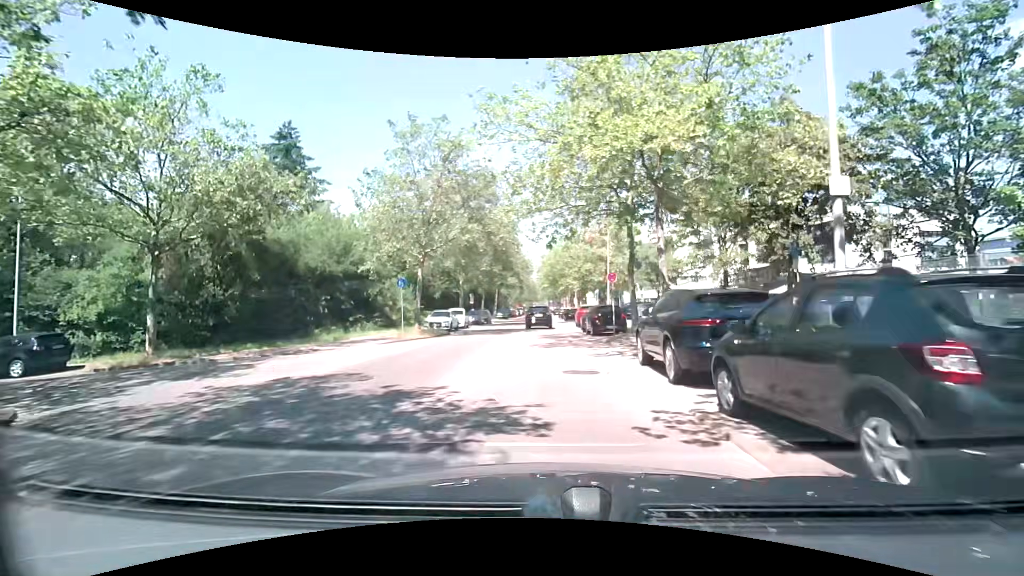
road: tertiary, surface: asphalt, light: Day
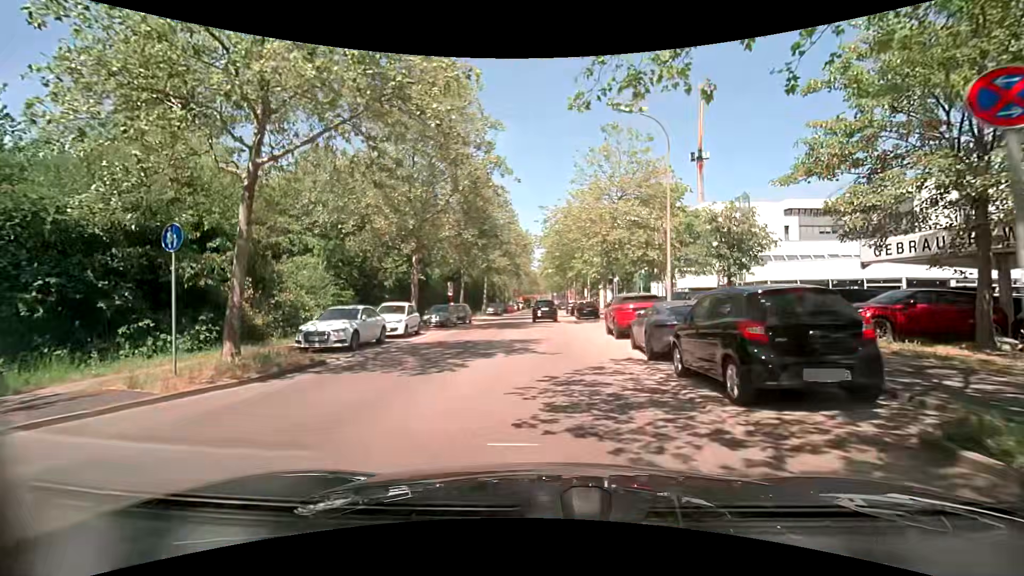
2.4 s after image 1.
(-0.2, +17.4) m; 0°
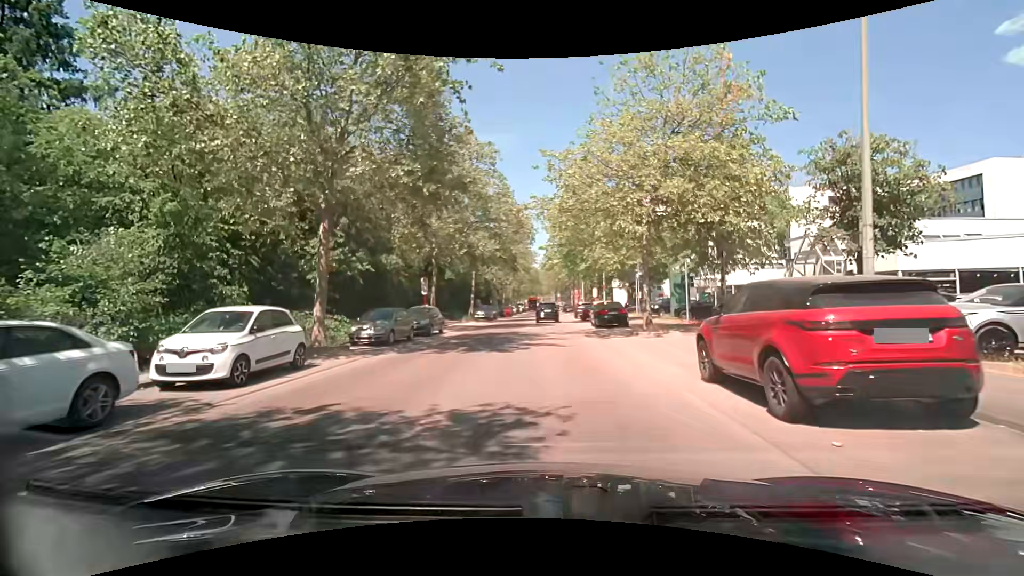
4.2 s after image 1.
(-0.1, +12.2) m; 0°
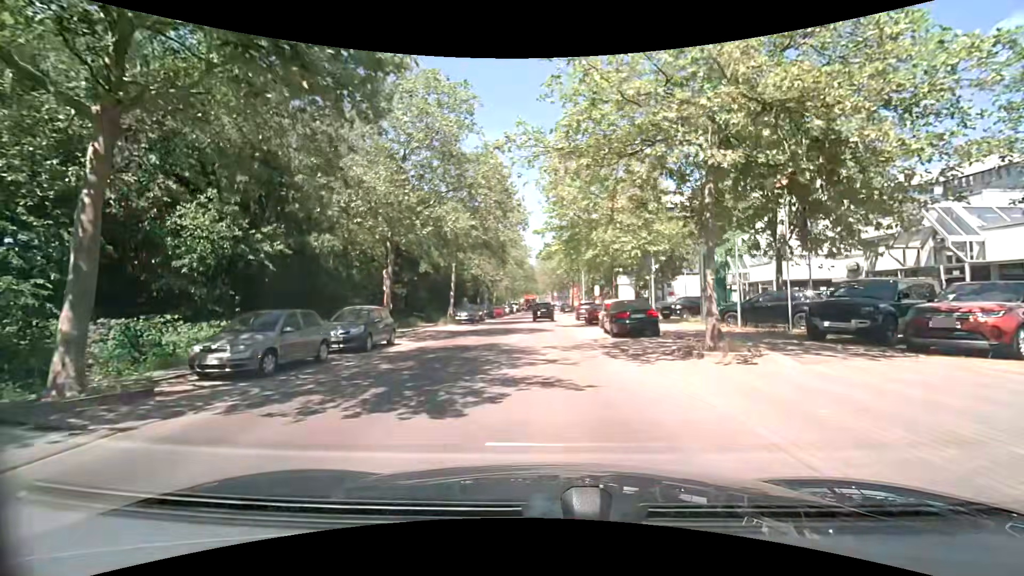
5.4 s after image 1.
(-0.1, +8.3) m; 0°
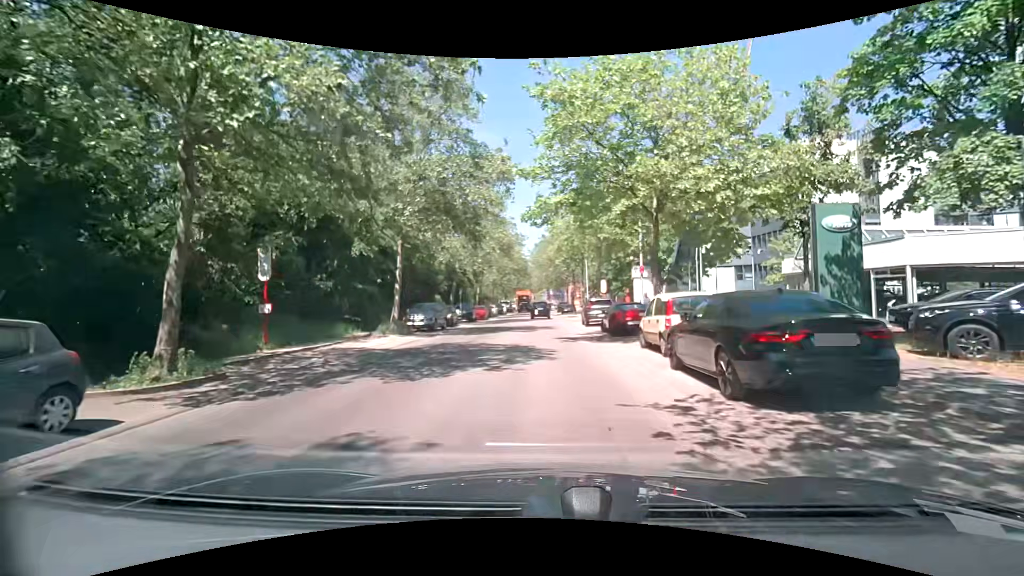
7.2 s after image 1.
(+0.1, +13.0) m; -1°
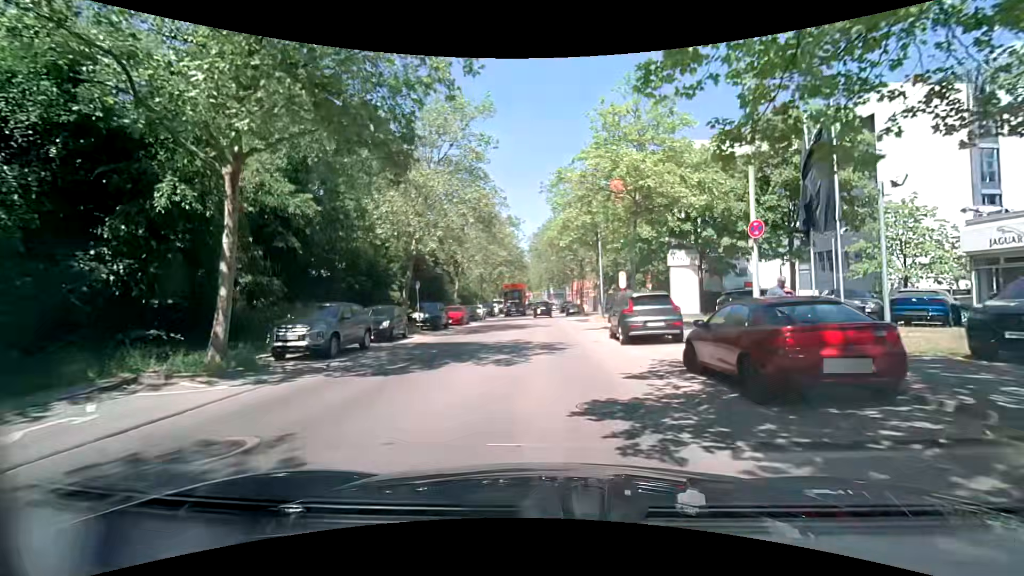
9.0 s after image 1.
(+0.2, +13.4) m; 0°
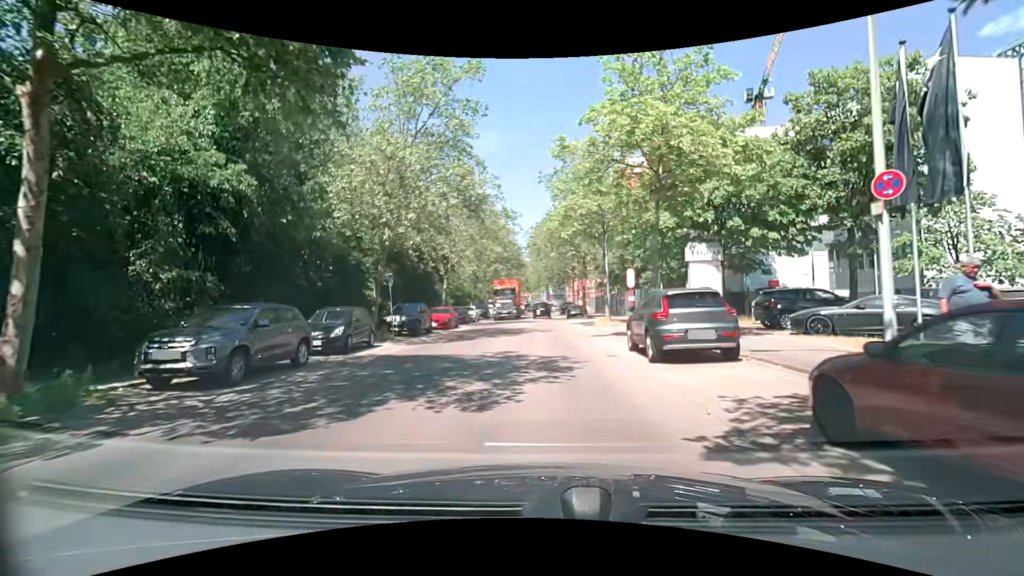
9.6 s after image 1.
(0.0, +4.5) m; +1°
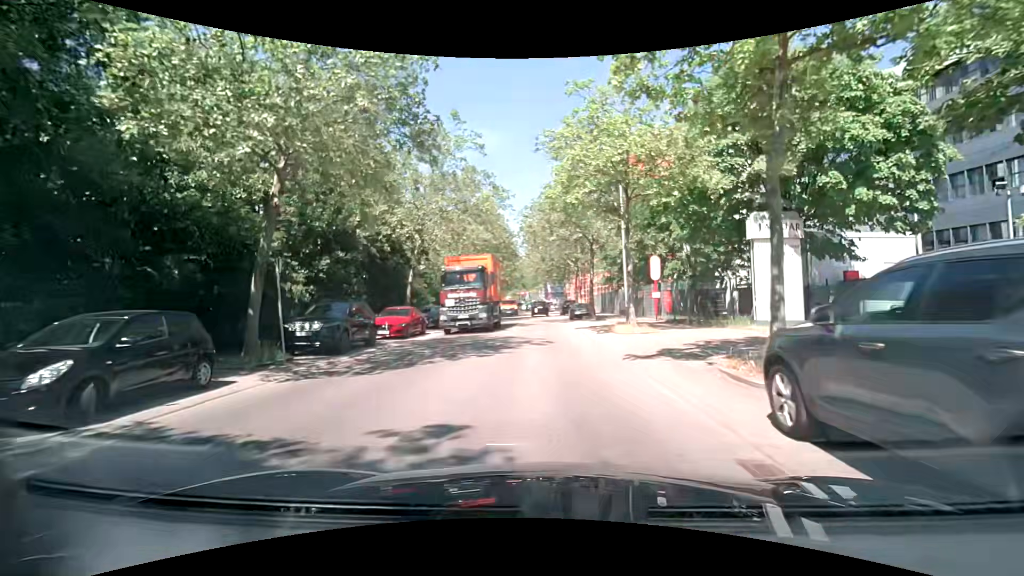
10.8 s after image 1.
(+0.1, +9.1) m; 0°
